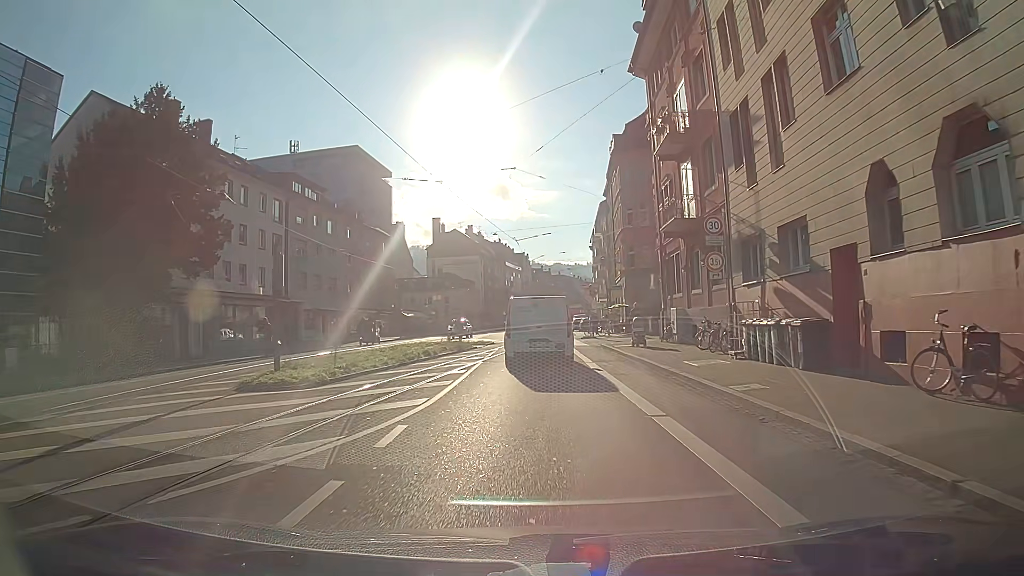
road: primary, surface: asphalt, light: Day
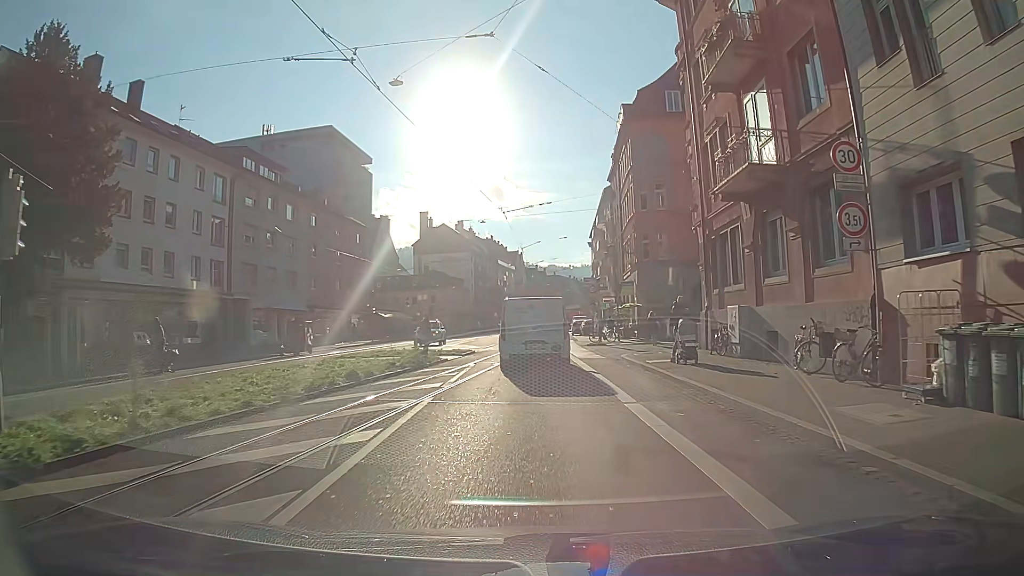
(+0.1, +9.8) m; 0°
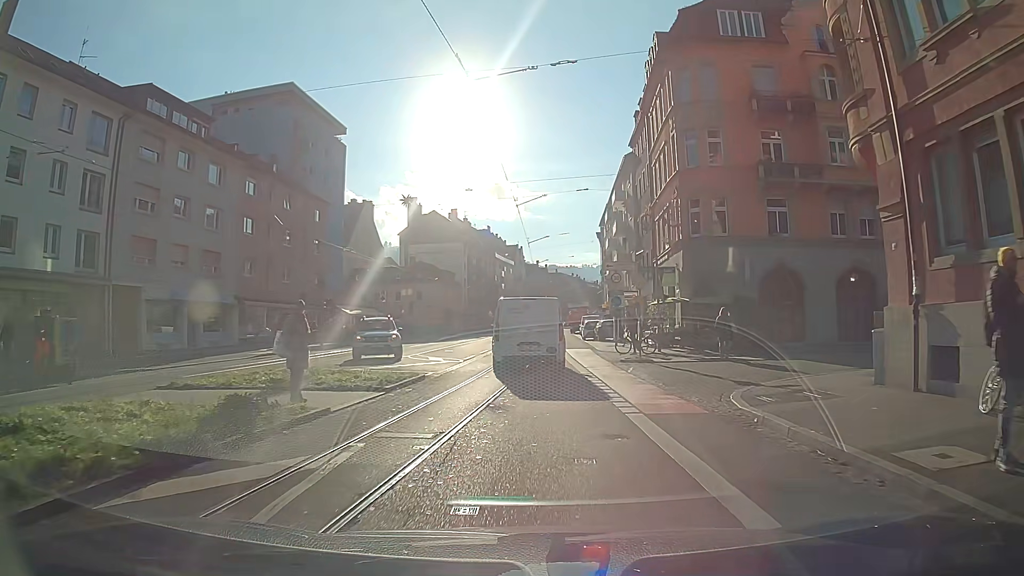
(0.0, +14.5) m; 0°
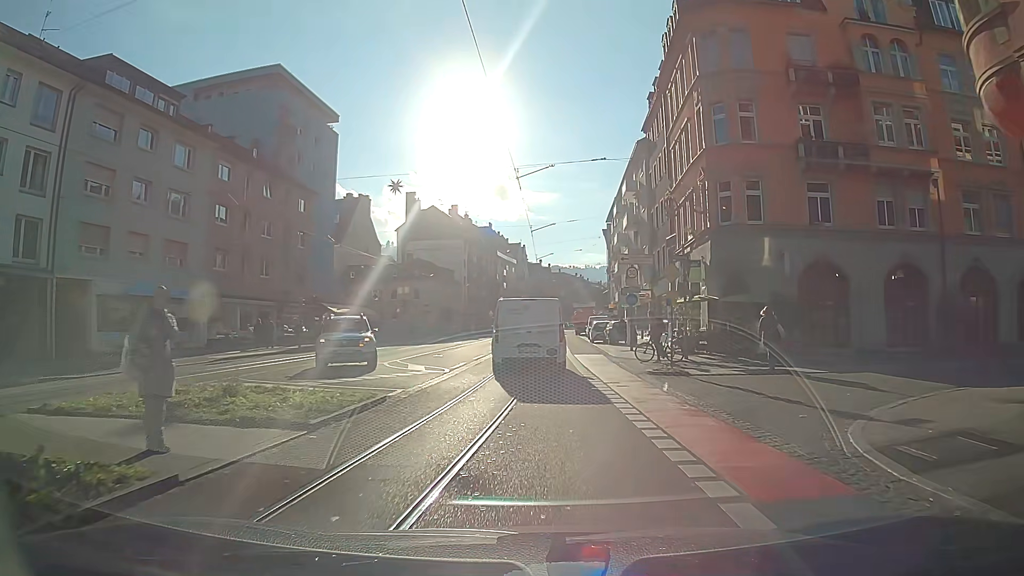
(0.0, +4.9) m; 0°
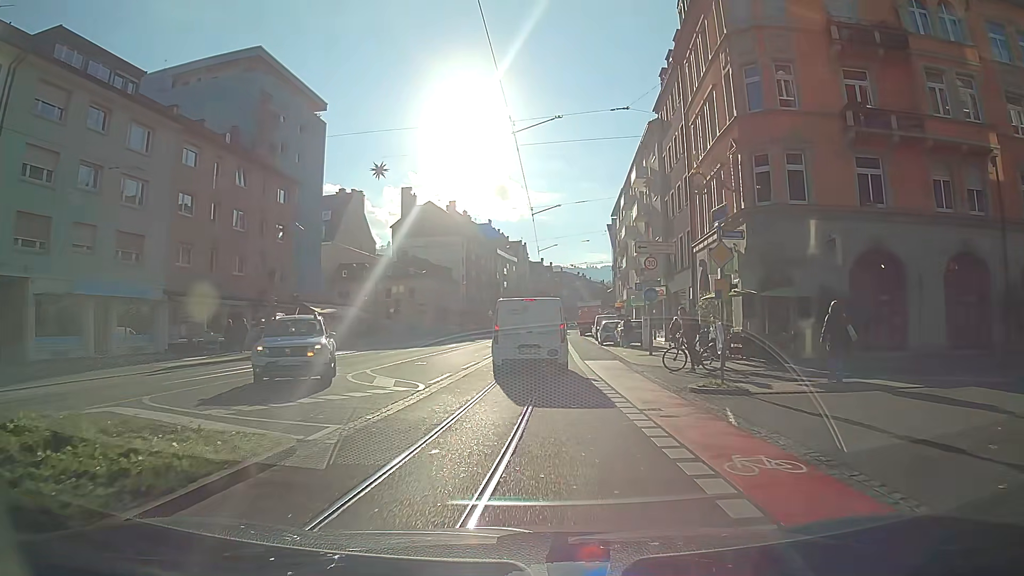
(0.0, +4.8) m; 0°
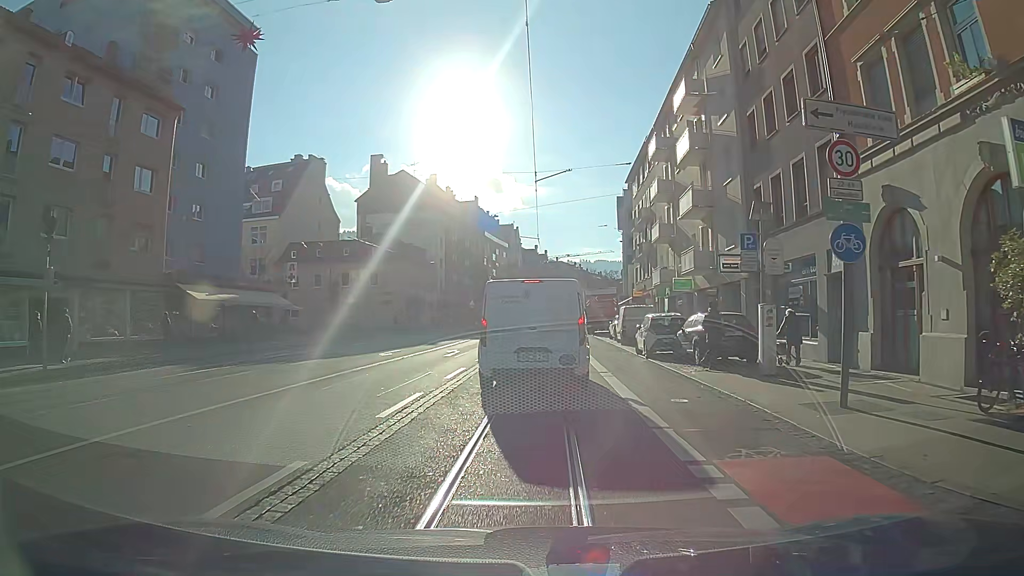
(0.0, +17.9) m; 0°
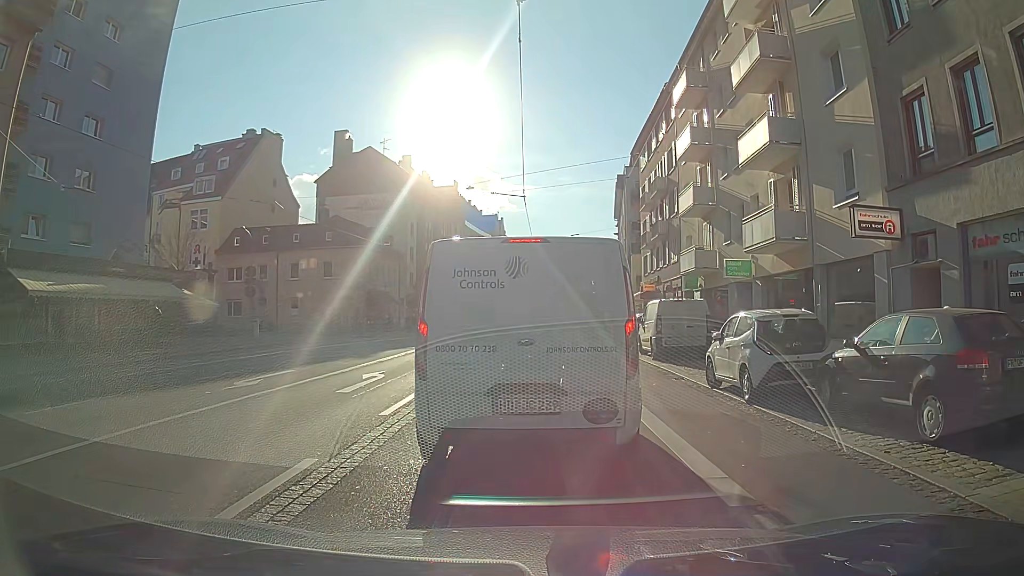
(+0.1, +11.5) m; +2°
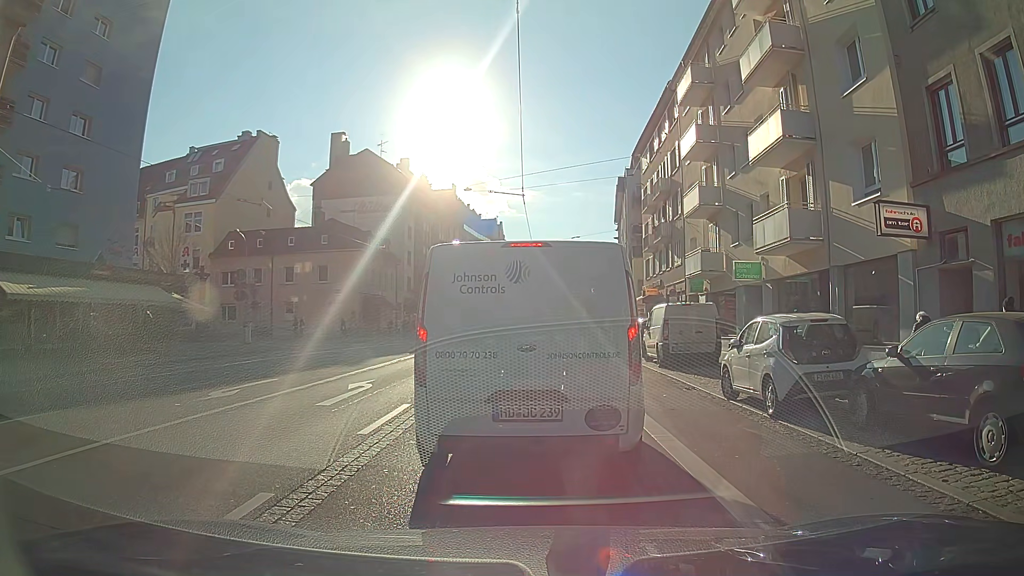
(0.0, +1.1) m; 0°
(0, +10) (0, +20) (0, +30) (0, +40) (0, +50) (0, +60) (0, +70) (0, +80) (+1, +90) (+2, +100) m
